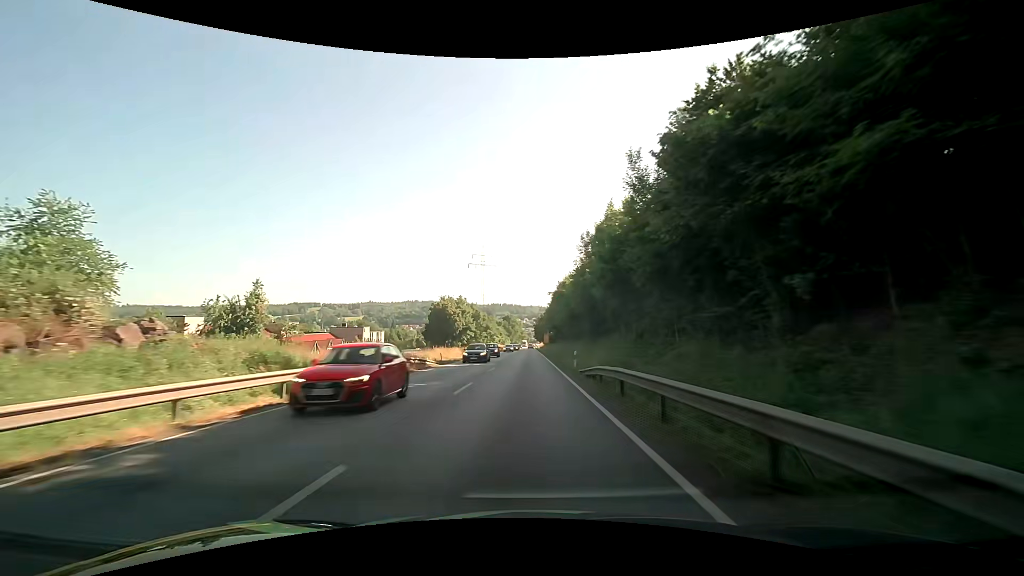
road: primary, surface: asphalt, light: Day
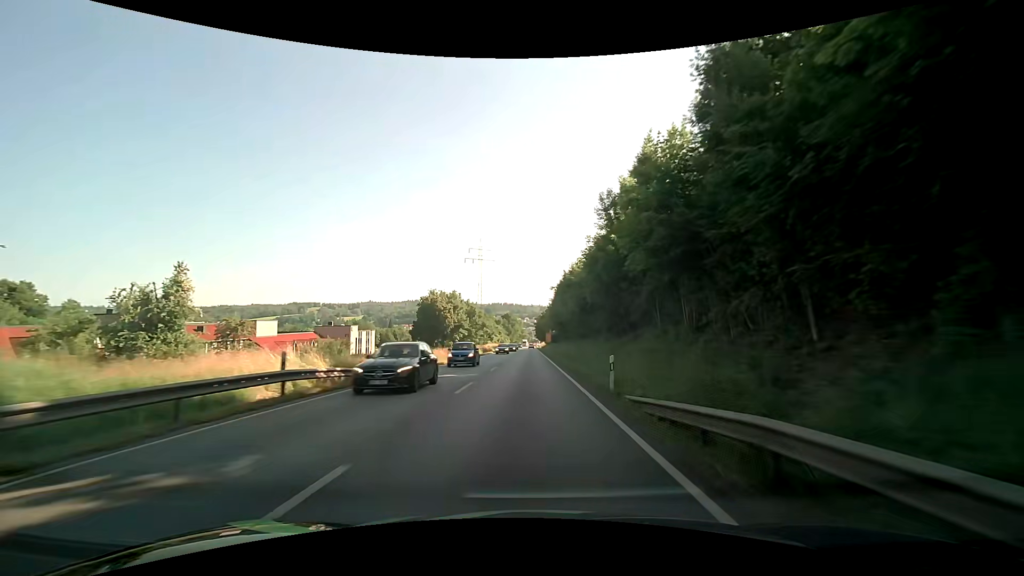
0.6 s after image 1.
(0.0, +12.1) m; 0°
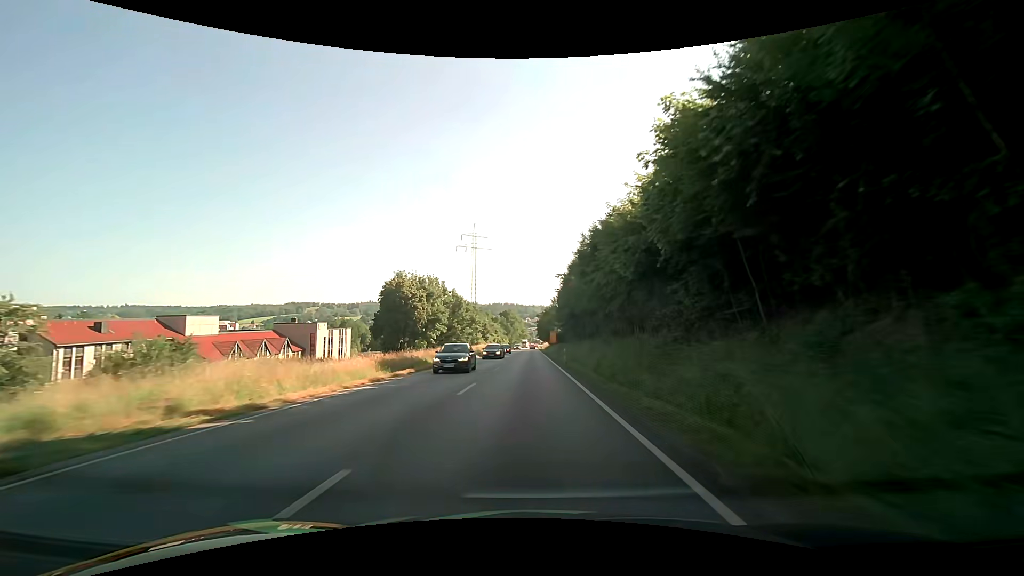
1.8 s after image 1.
(+0.1, +24.3) m; 0°
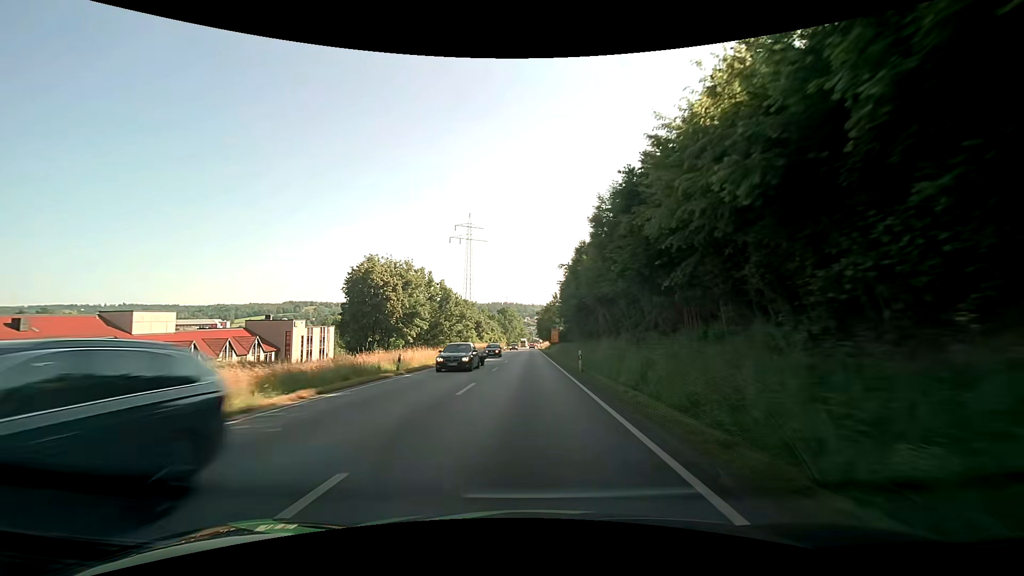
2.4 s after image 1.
(0.0, +12.2) m; 0°
